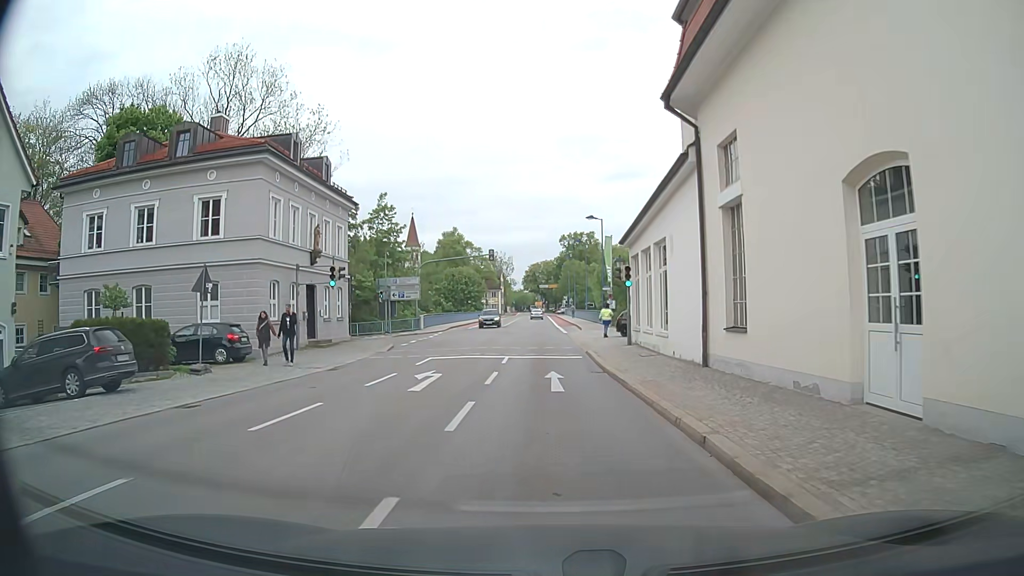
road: residential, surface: asphalt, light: Day
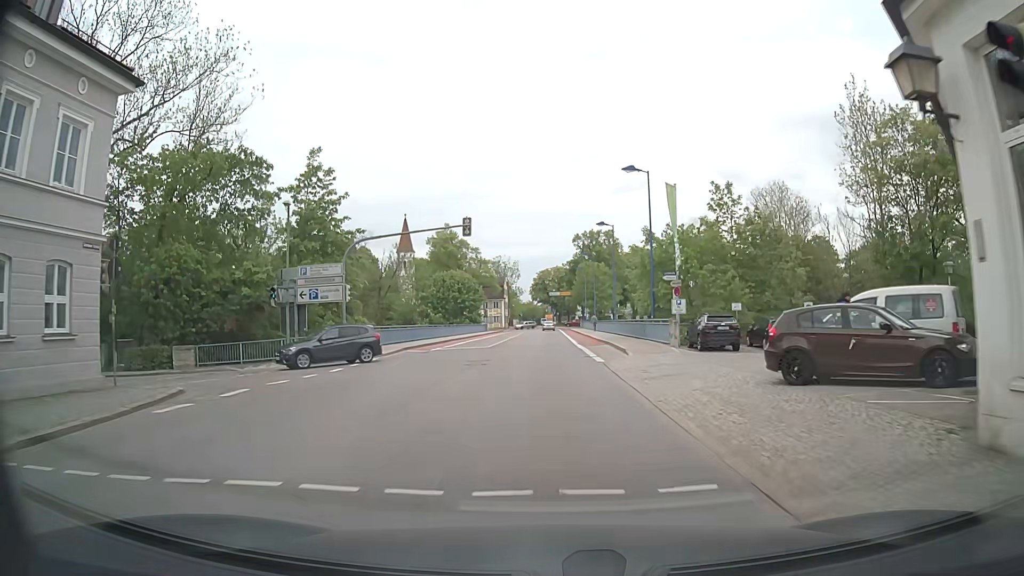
(-0.3, +23.5) m; -1°
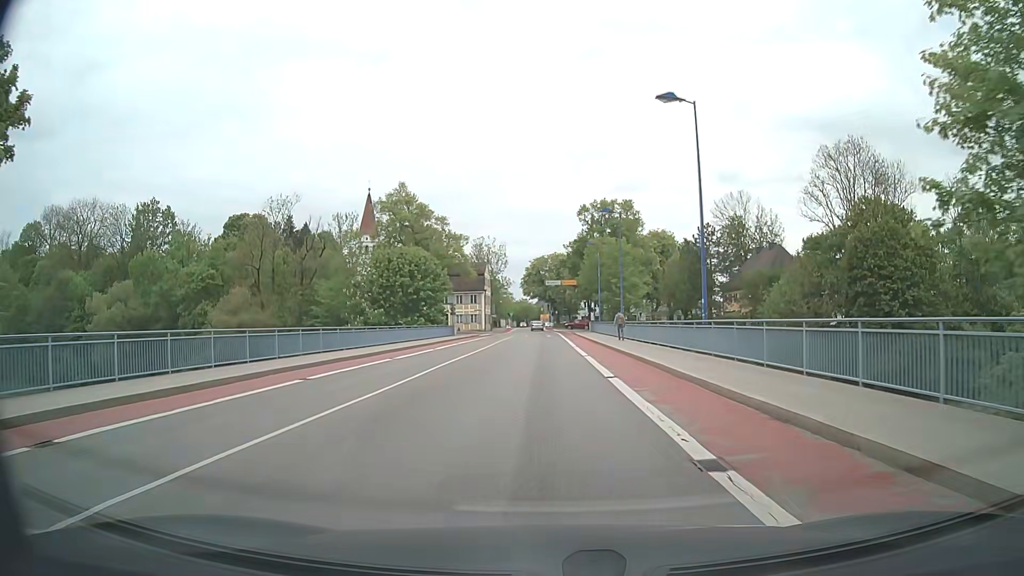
(-0.2, +33.8) m; 0°
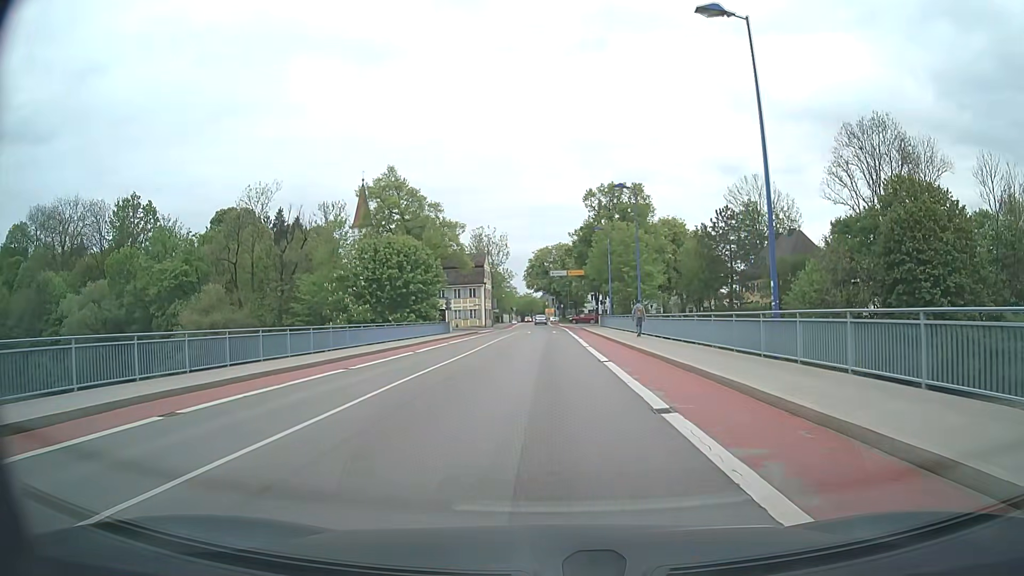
(0.0, +7.2) m; -1°
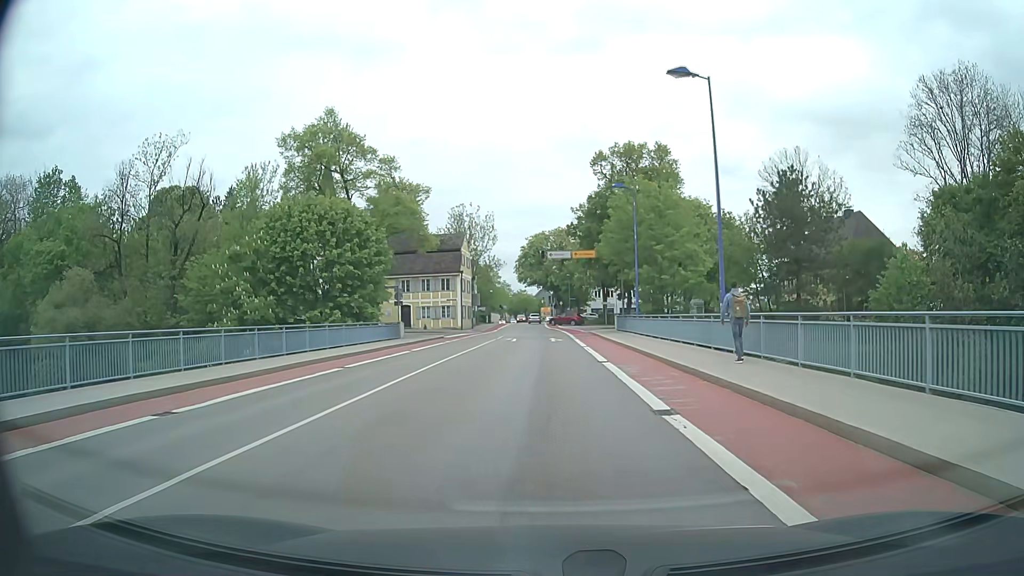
(+0.1, +21.0) m; 0°
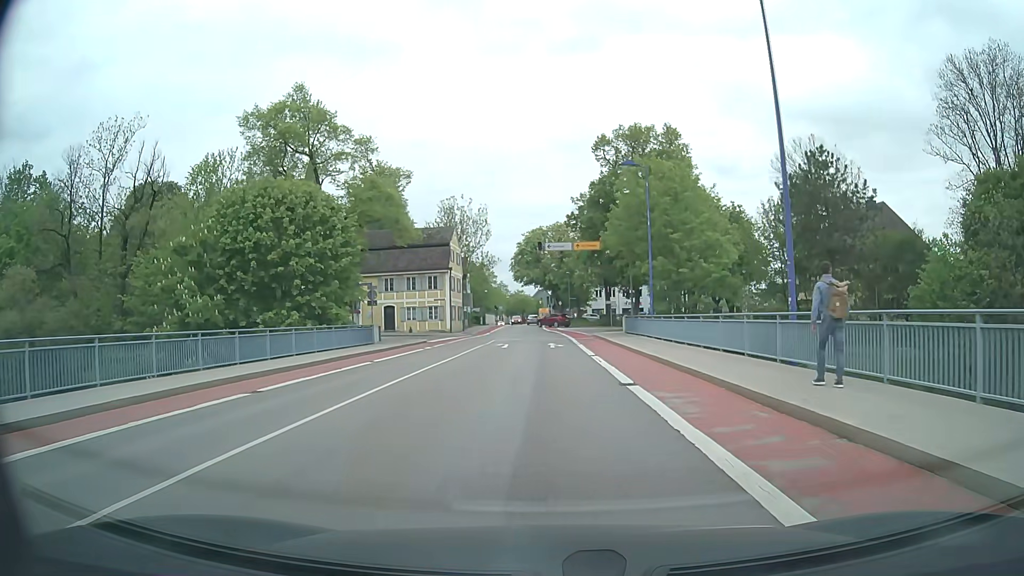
(0.0, +6.6) m; +1°
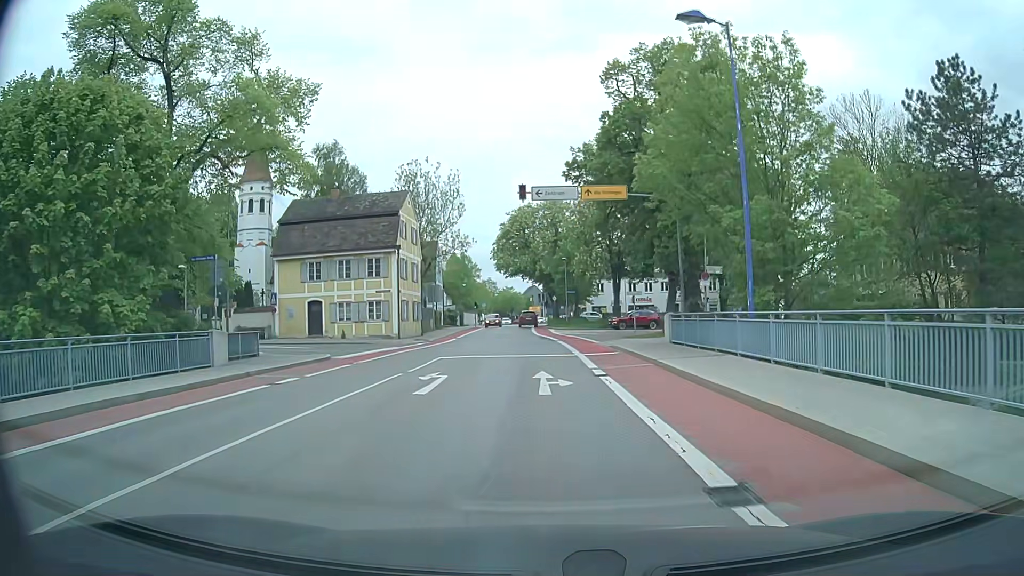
(+0.1, +18.9) m; 0°
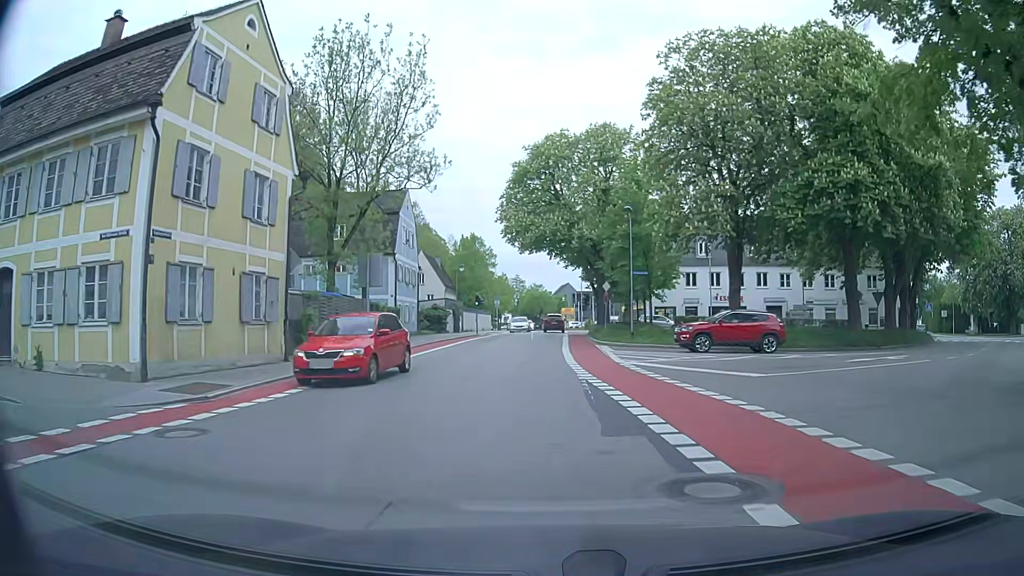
(-0.6, +31.0) m; -3°
(0, +10) (0, +20) (0, +30) (0, +40) (0, +50) (0, +60) (+1, +70) (+1, +80) (+1, +90) (+1, +100) m
